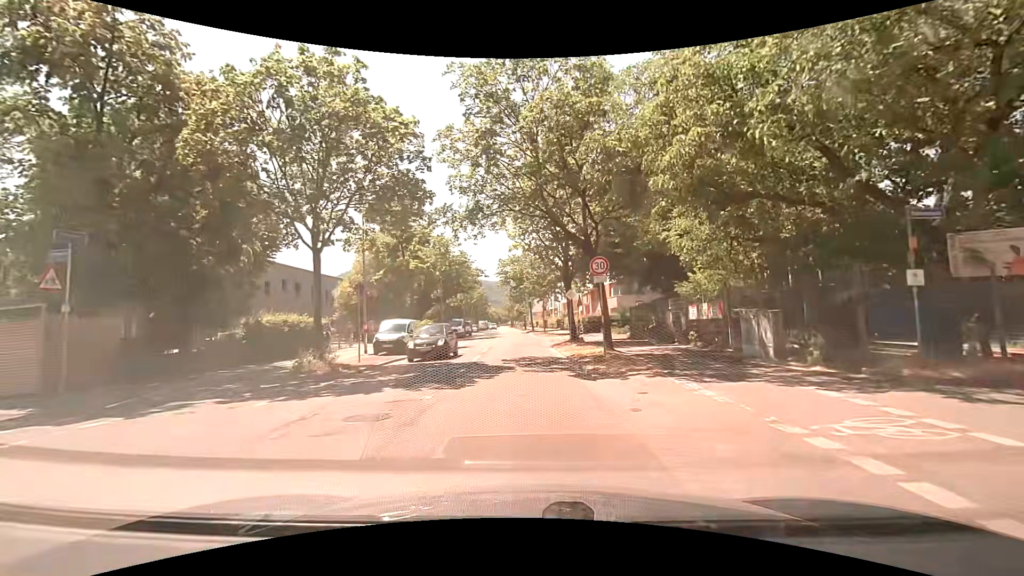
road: tertiary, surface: asphalt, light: Day
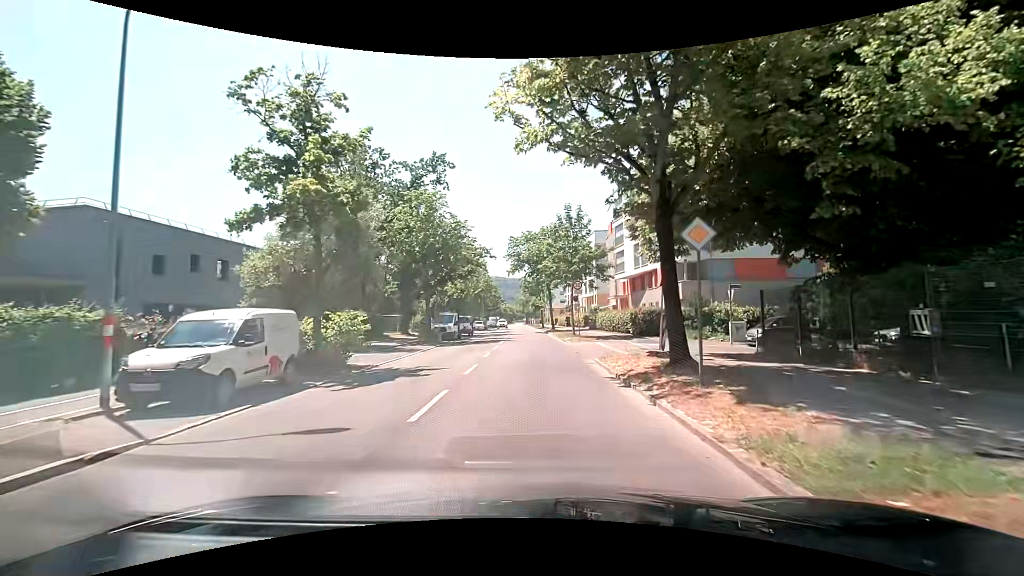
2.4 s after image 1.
(-0.3, +17.2) m; -1°
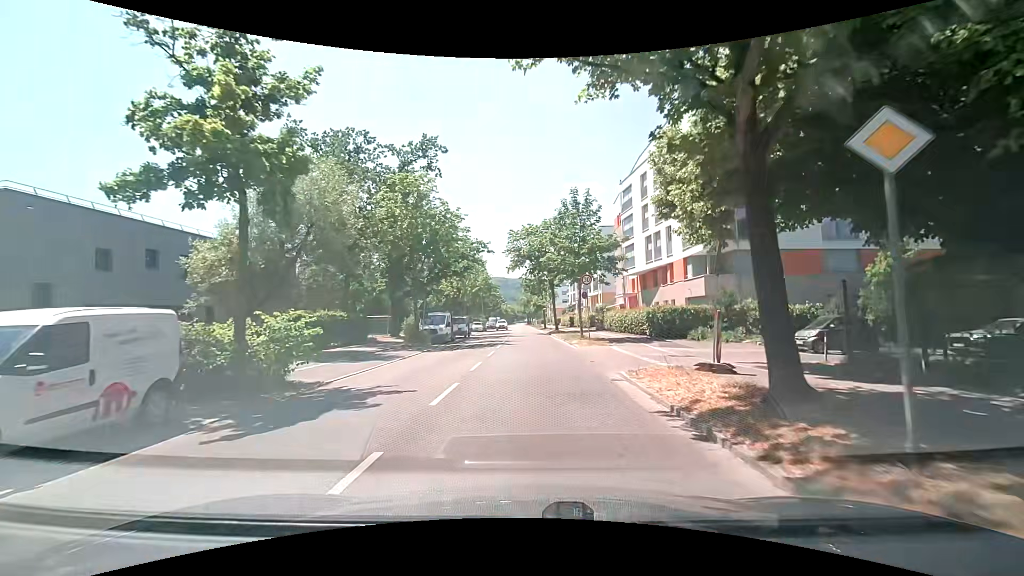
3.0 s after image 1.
(0.0, +4.4) m; 0°
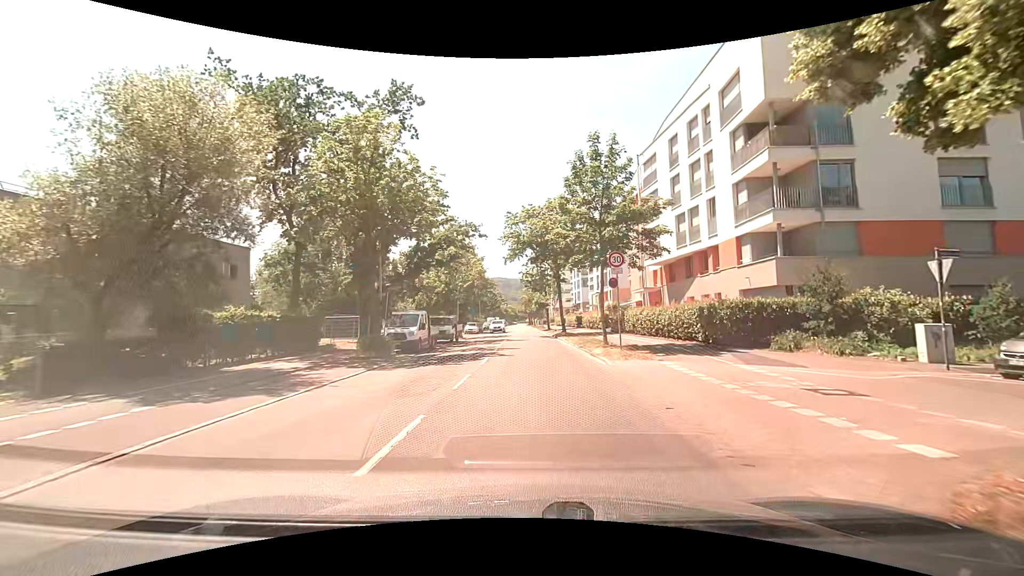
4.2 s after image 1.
(-0.2, +9.0) m; -2°
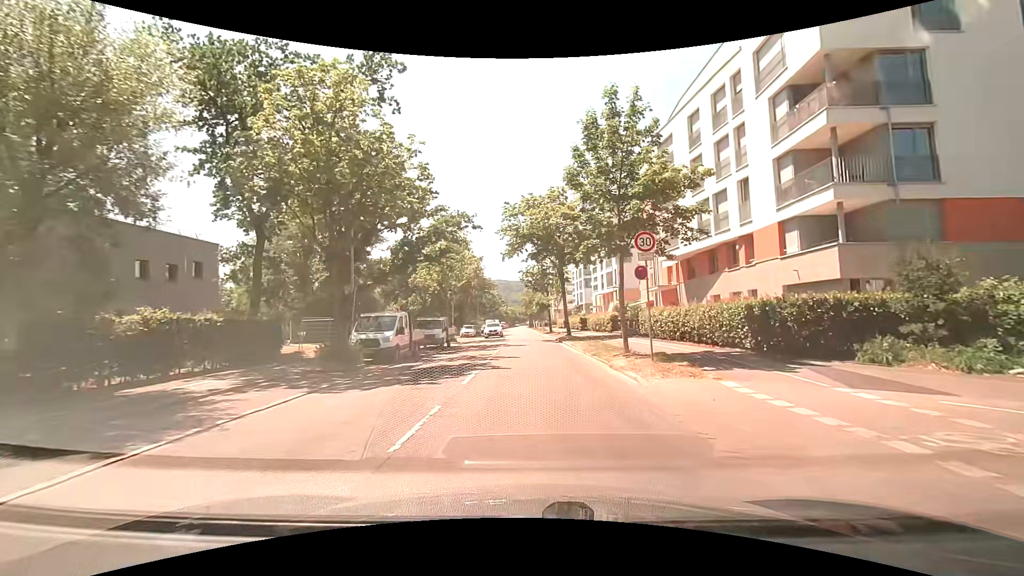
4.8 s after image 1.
(0.0, +4.6) m; -1°
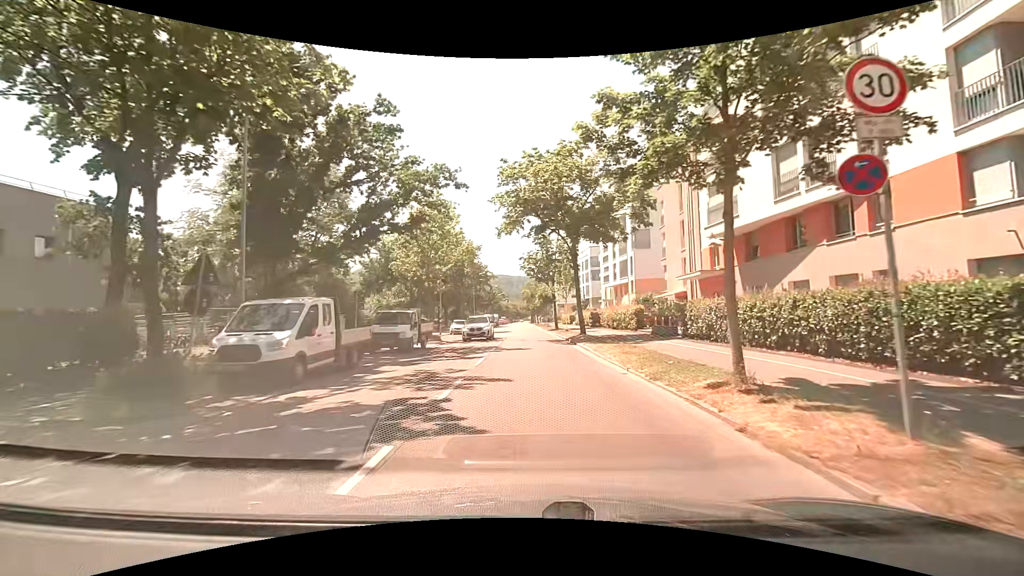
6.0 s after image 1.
(+0.1, +9.2) m; +1°
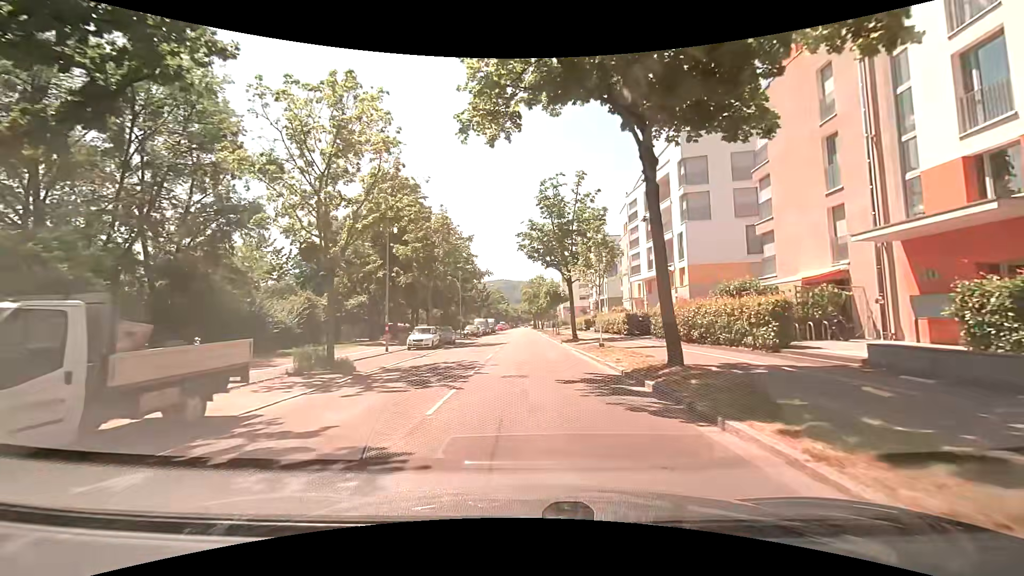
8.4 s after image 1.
(0.0, +18.8) m; +1°
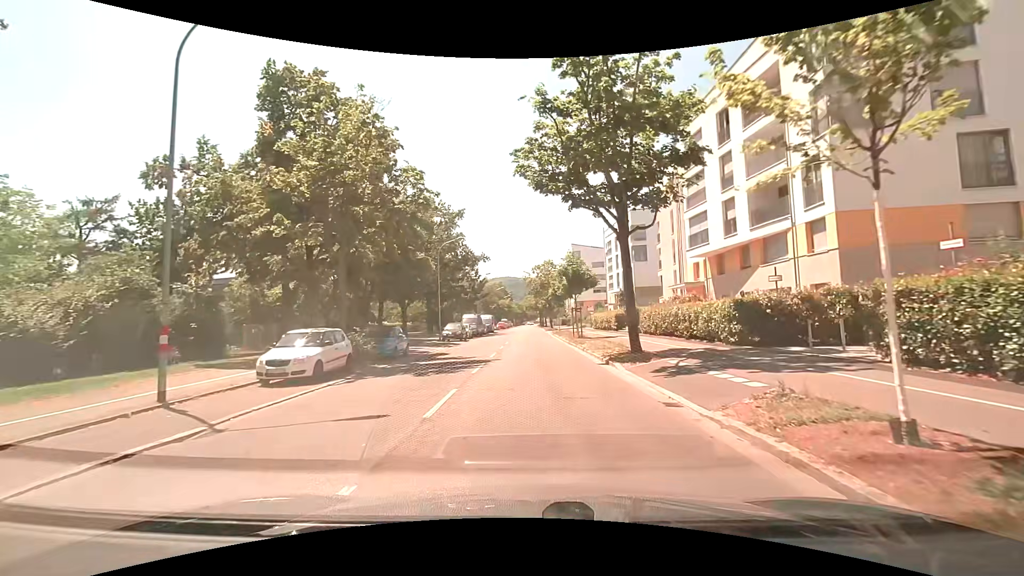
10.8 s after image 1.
(-0.7, +18.2) m; -2°
